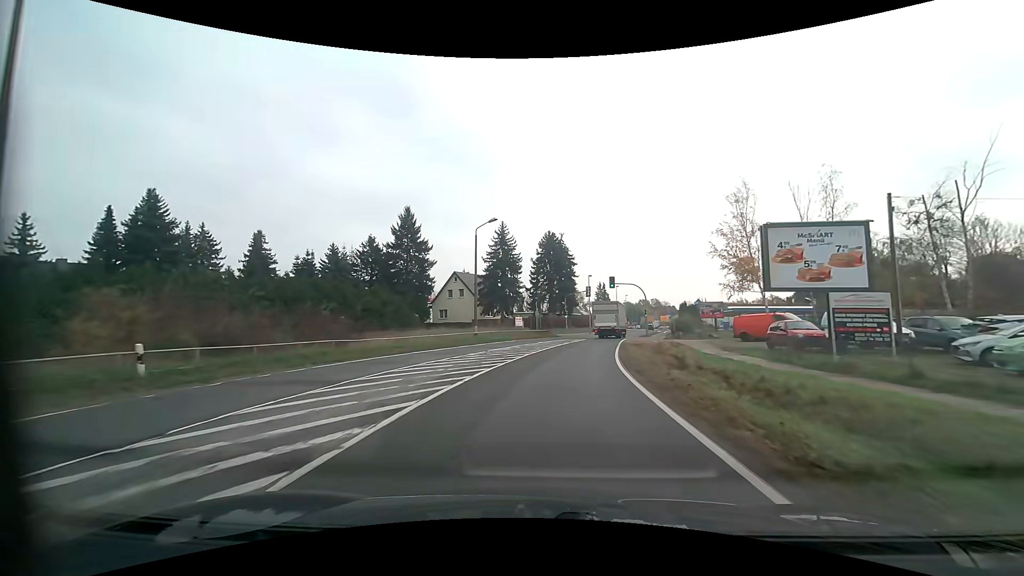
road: primary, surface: asphalt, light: Day
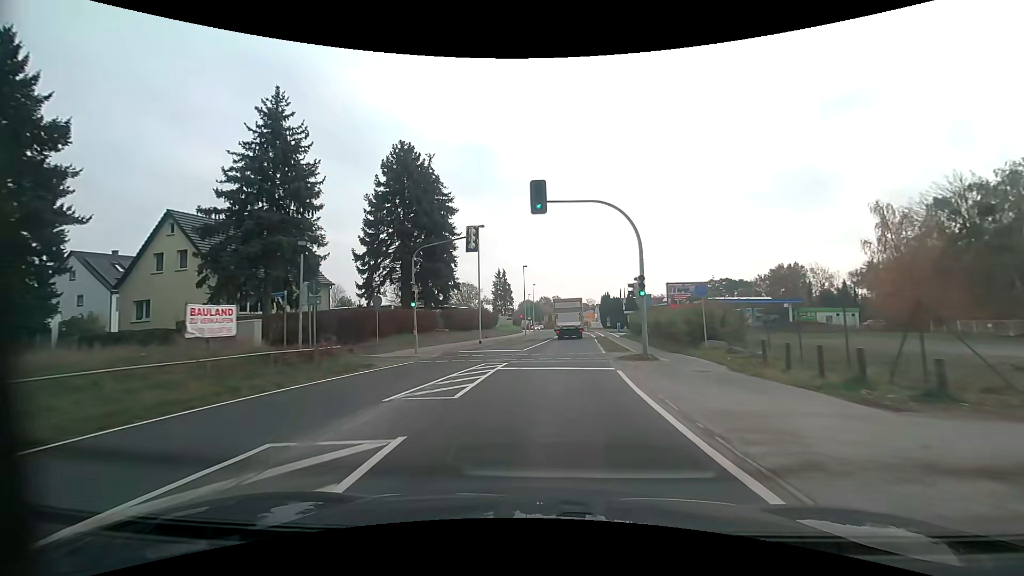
(+4.5, +40.9) m; +11°
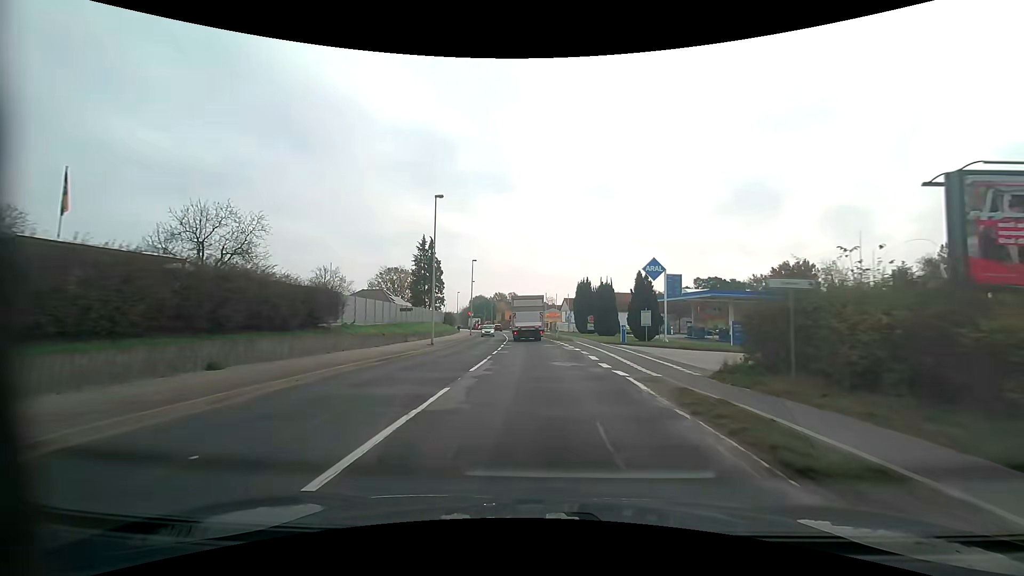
(+2.4, +39.7) m; +5°
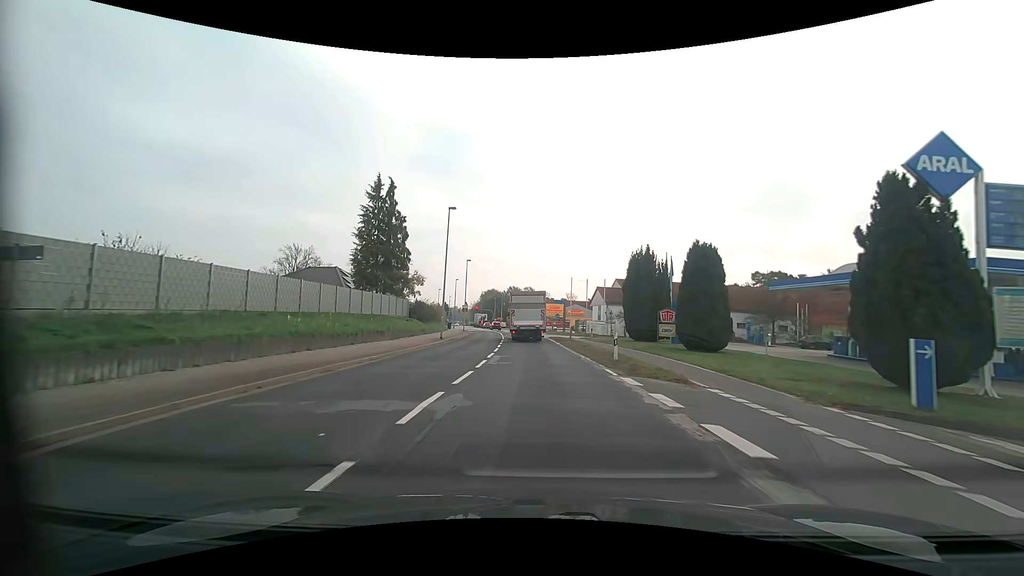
(-0.1, +29.7) m; -1°
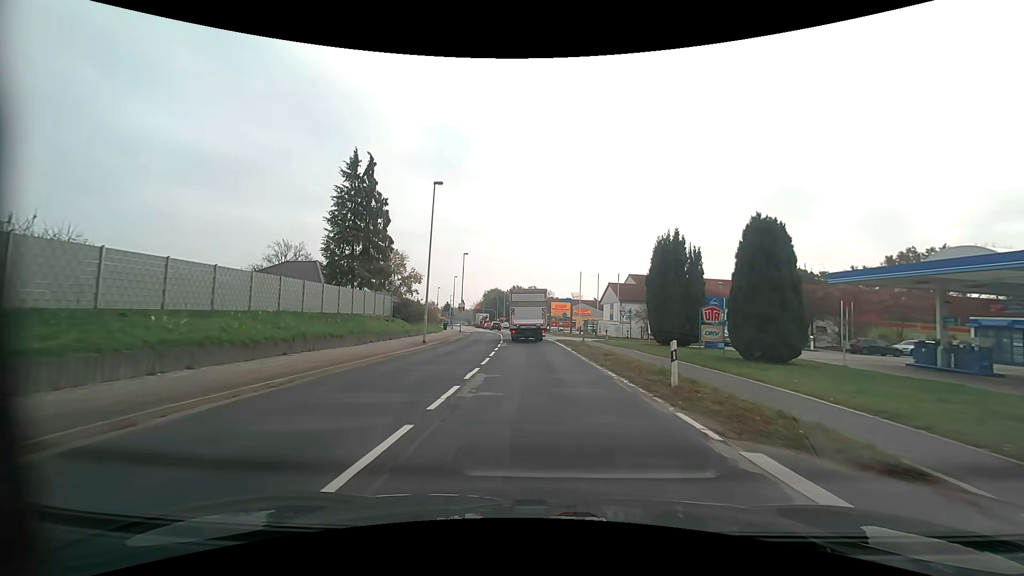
(-0.1, +7.2) m; 0°
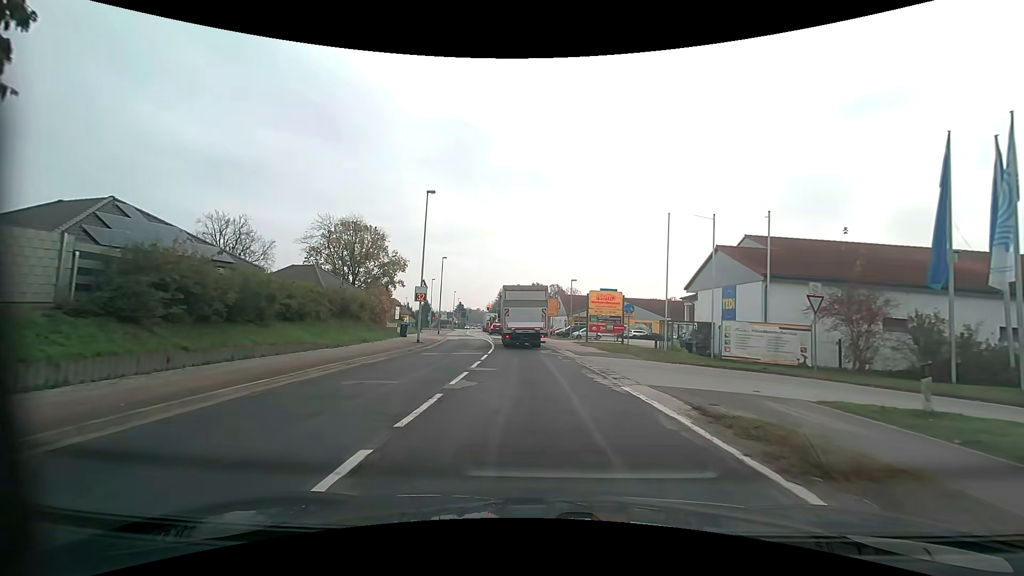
(-0.7, +31.5) m; -3°
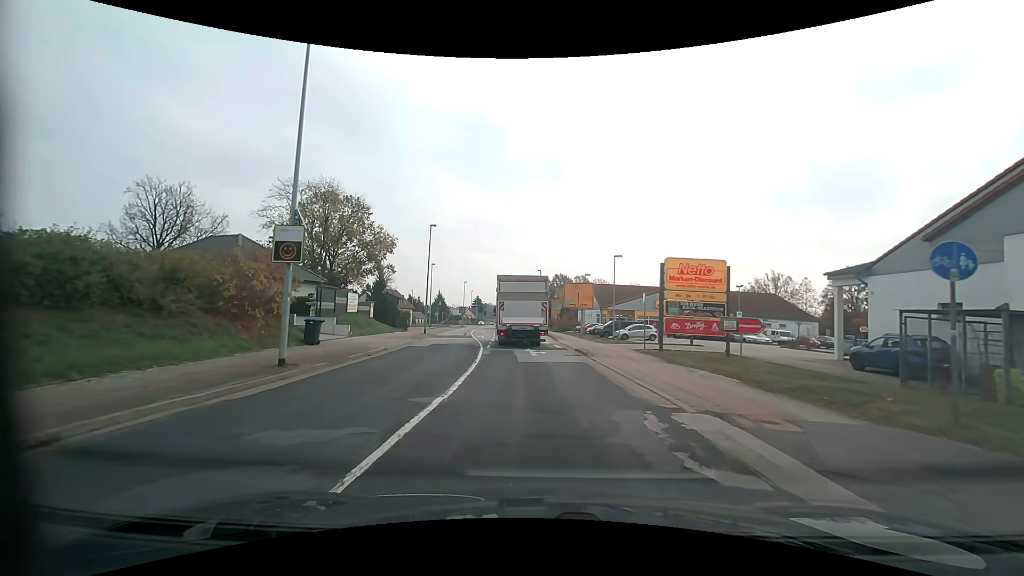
(-0.5, +20.1) m; -2°
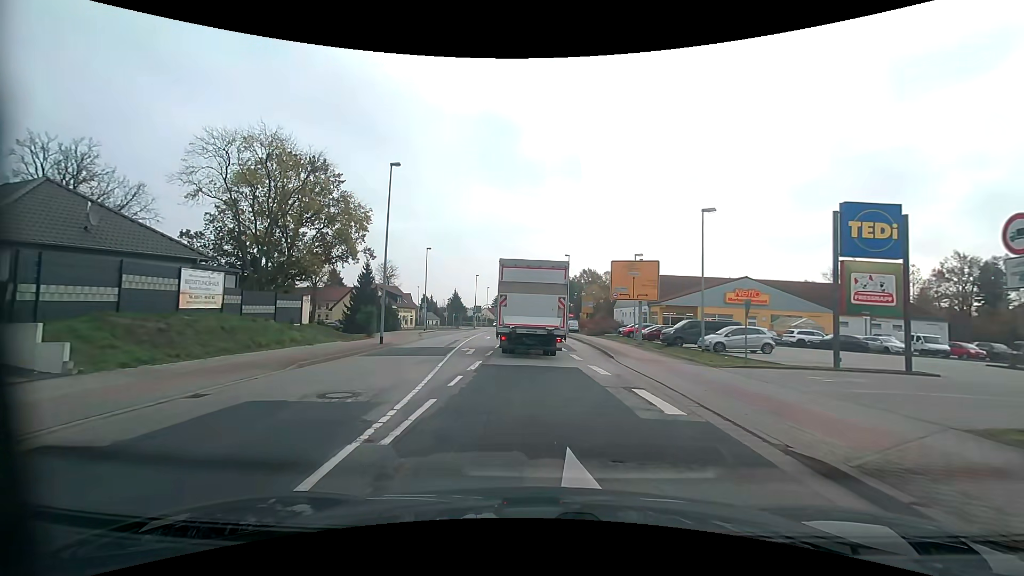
(-0.6, +19.4) m; -3°
(0, +10) (-1, +20) (-1, +30) (-2, +40) (-2, +50) (-3, +60) (-3, +70) (-3, +80) (-4, +90) (-4, +100) m
